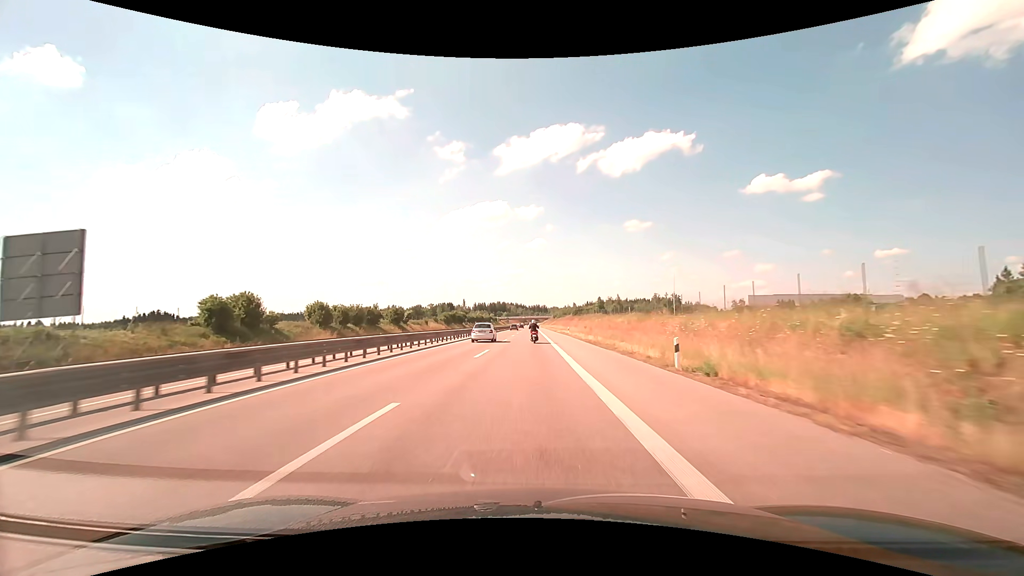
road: trunk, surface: asphalt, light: Day
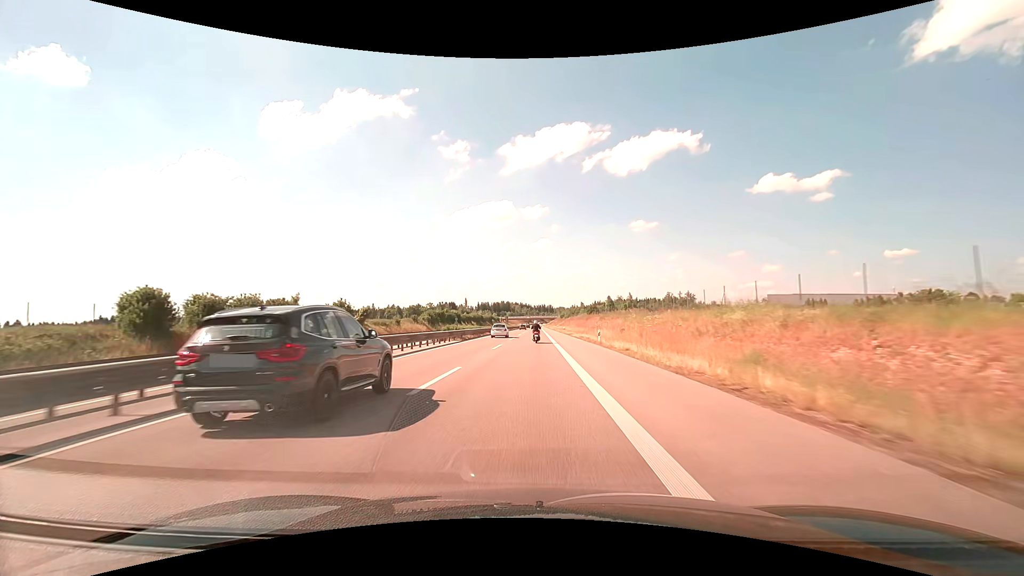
(-0.1, +28.5) m; 0°
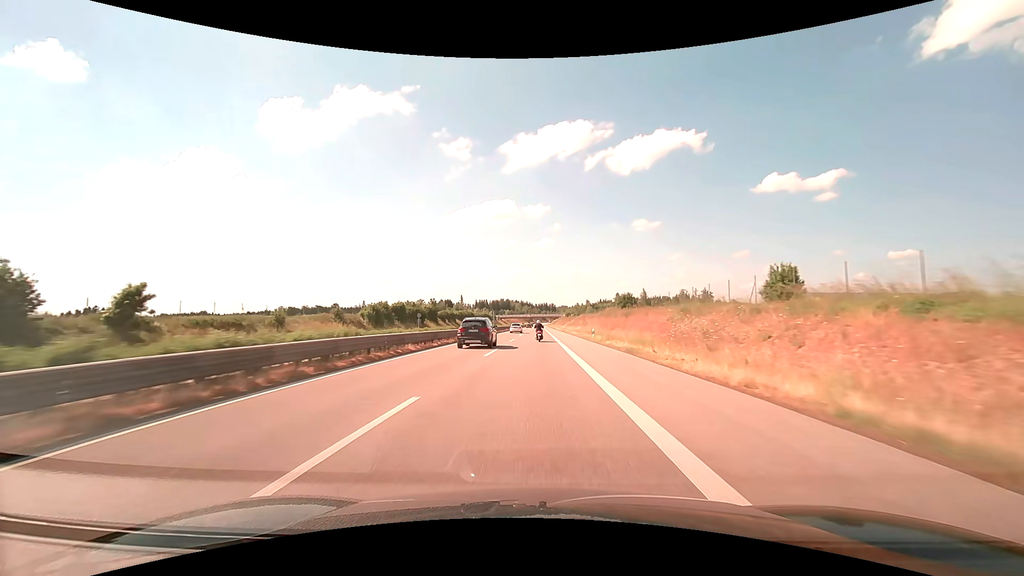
(-0.3, +42.6) m; 0°
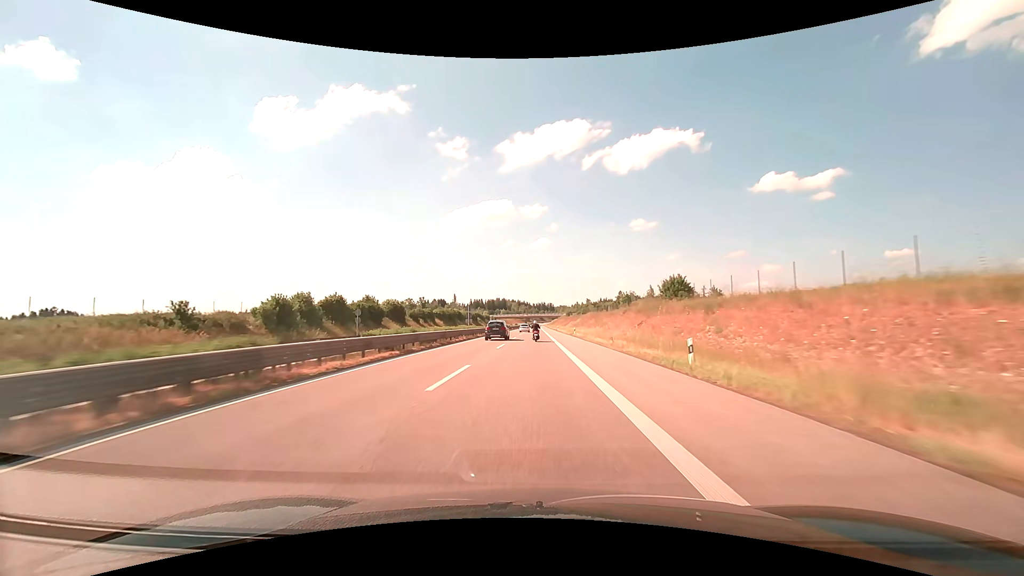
(+0.1, +28.4) m; 0°
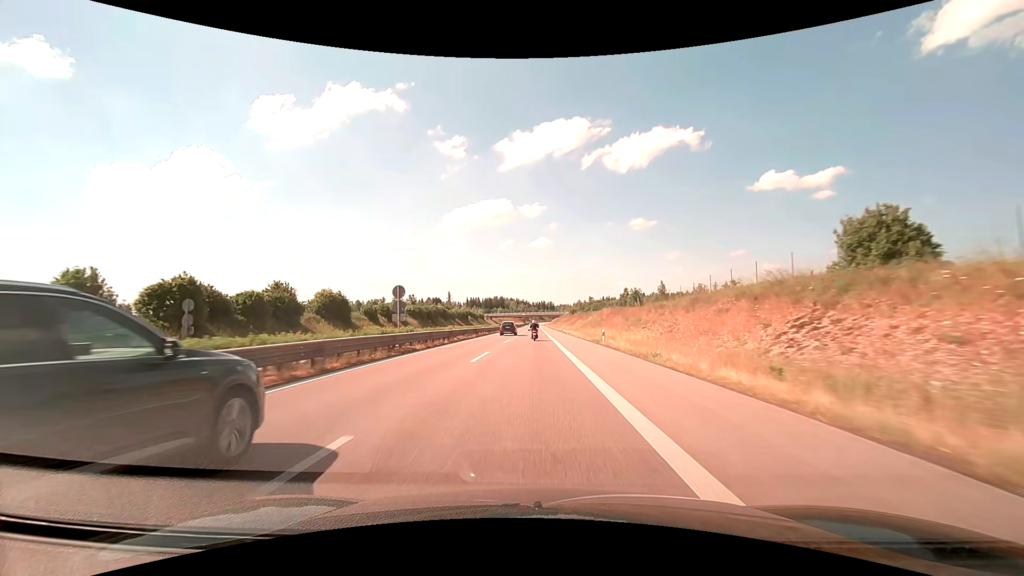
(0.0, +28.4) m; 0°
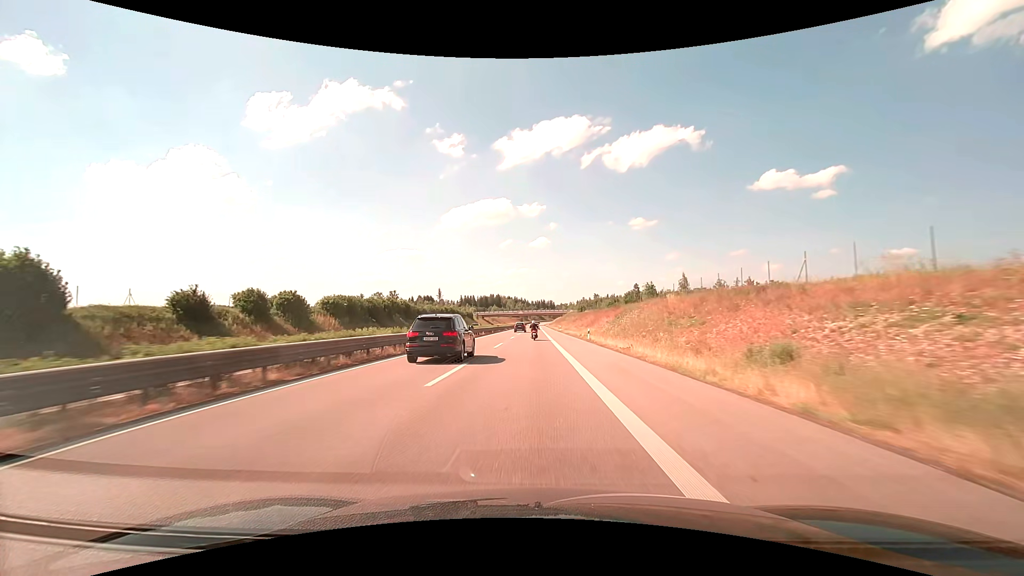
(0.0, +42.5) m; 0°
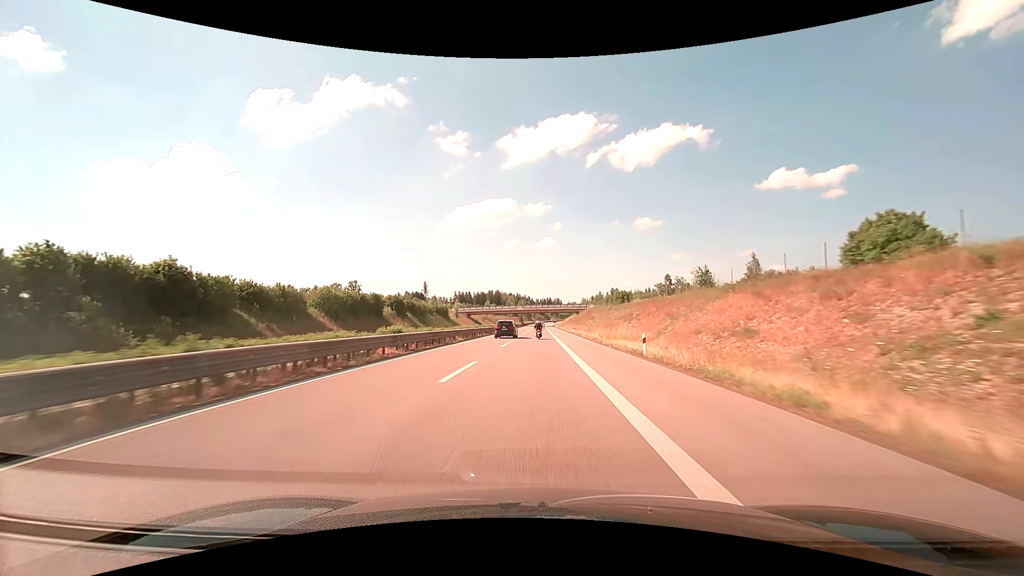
(-0.2, +70.9) m; -1°
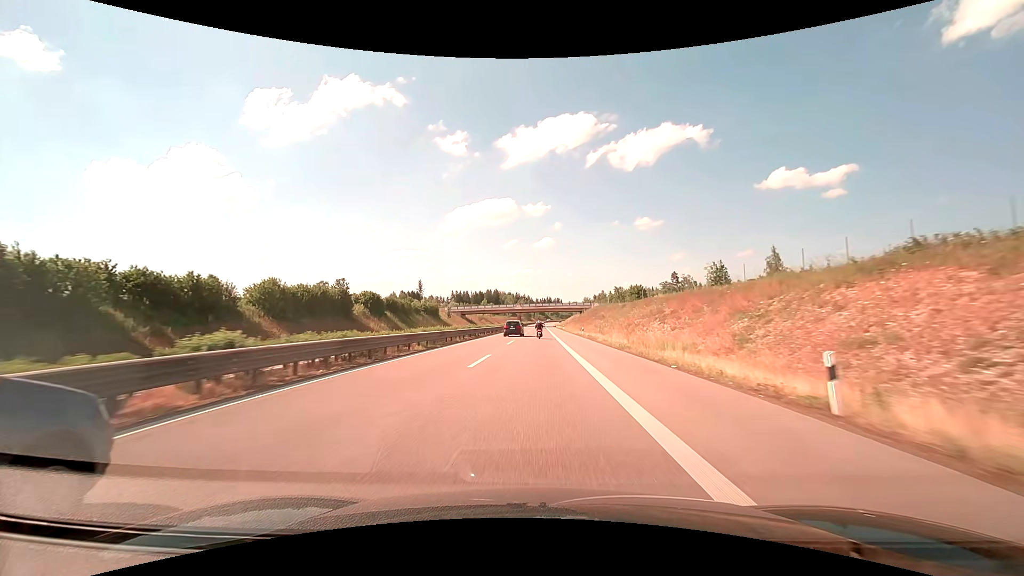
(0.0, +14.2) m; 0°
(0, +10) (0, +20) (0, +30) (0, +40) (0, +50) (0, +60) (0, +70) (0, +80) (0, +90) (0, +100) m
